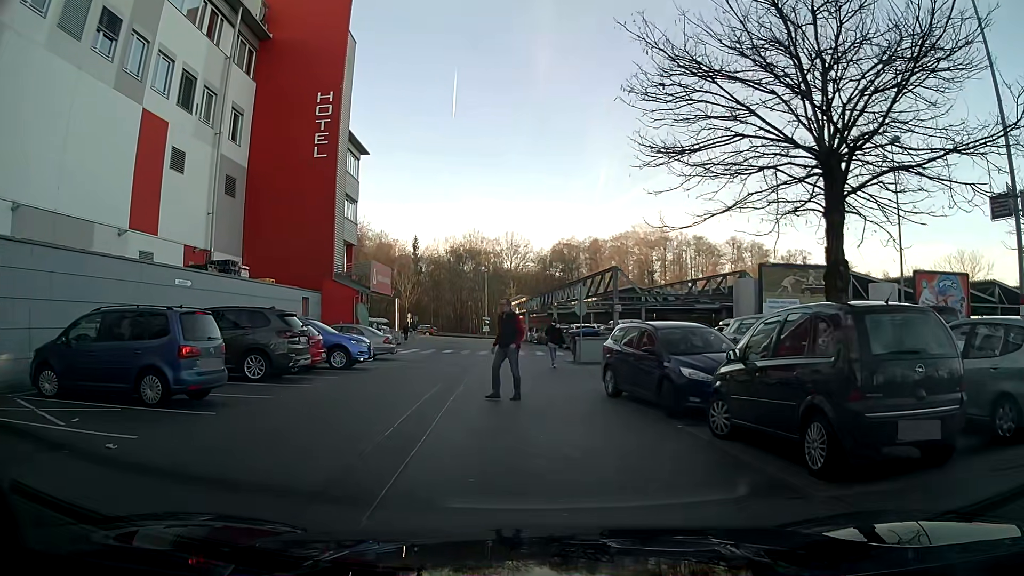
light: Day
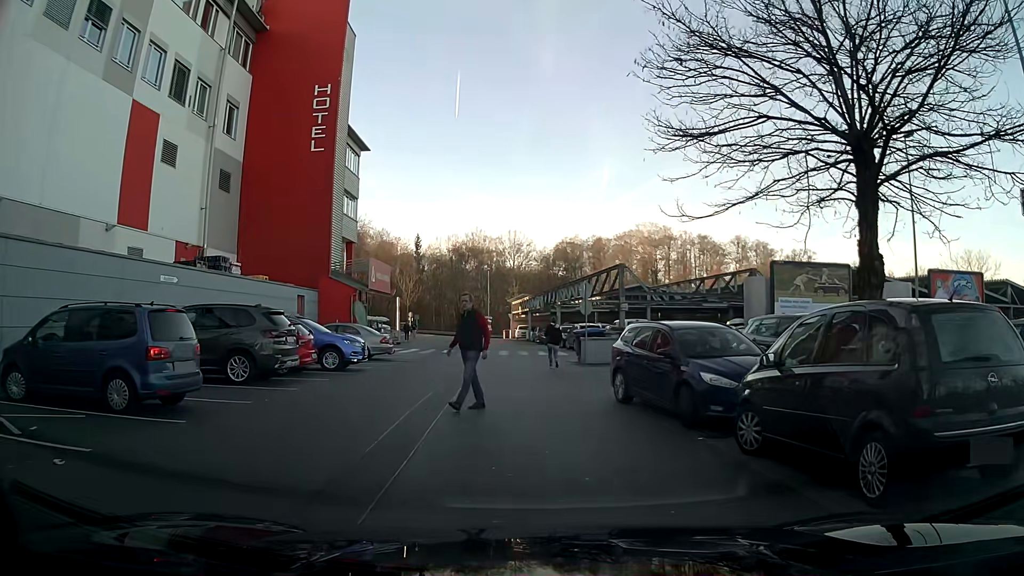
(0.0, +1.1) m; 0°
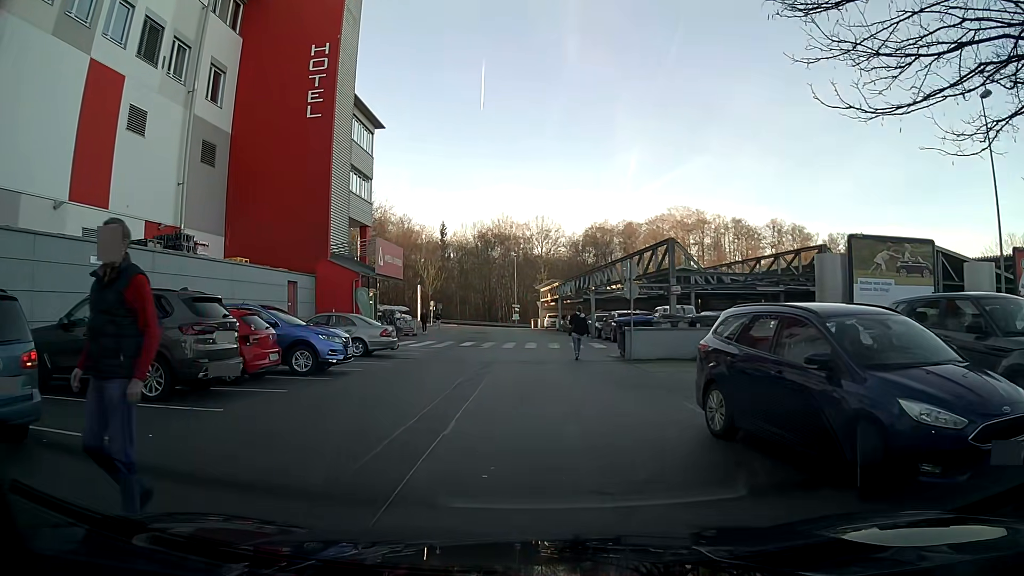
(0.0, +4.8) m; -1°
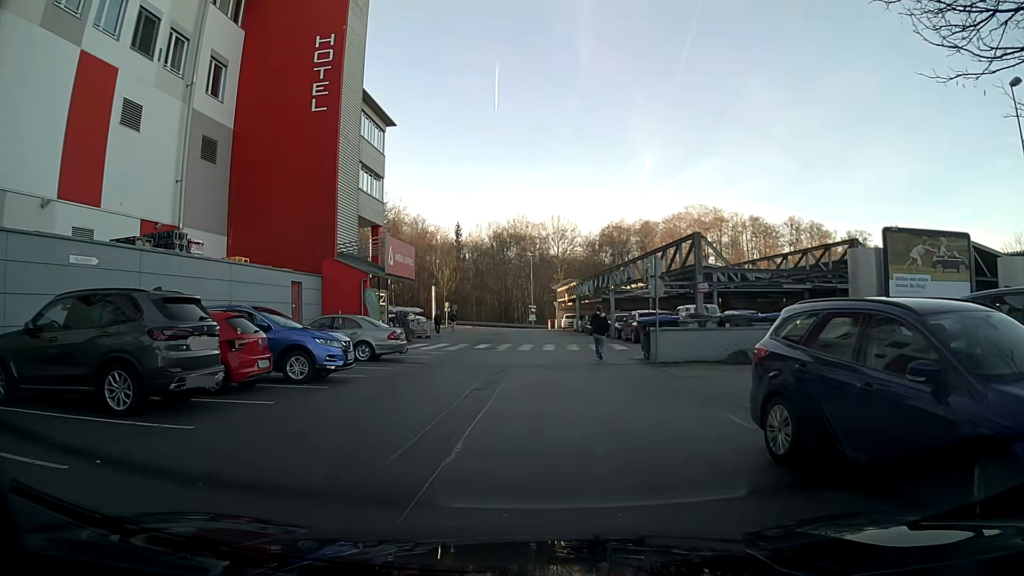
(0.0, +1.4) m; -1°
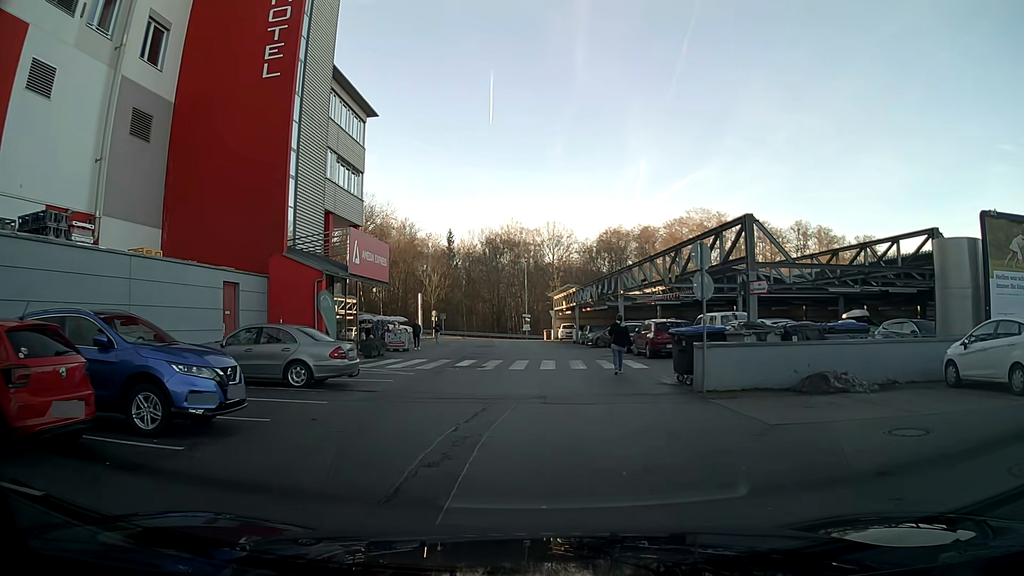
(-0.1, +5.7) m; +1°
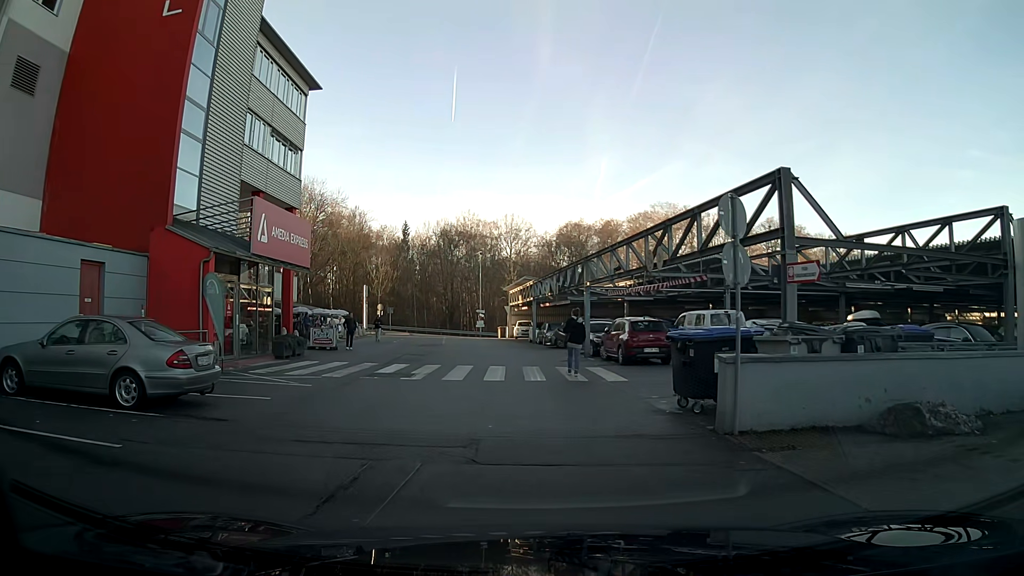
(+0.1, +5.3) m; +2°
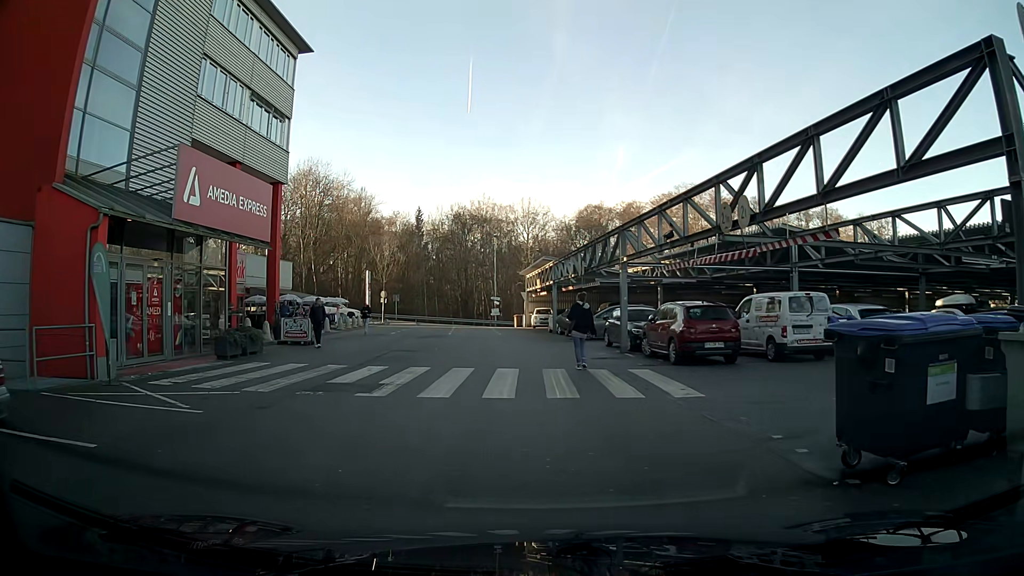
(-0.1, +5.8) m; -1°
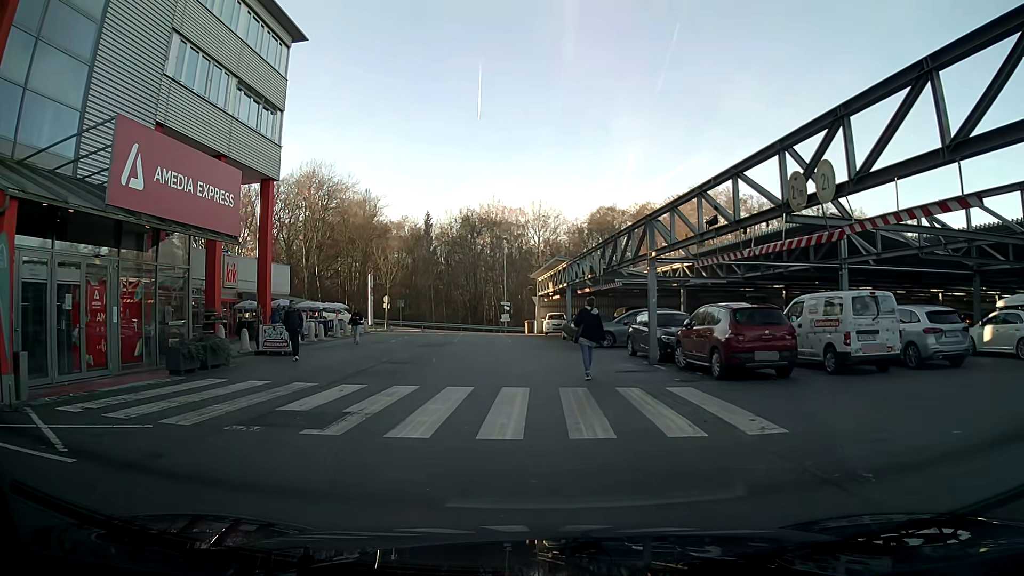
(0.0, +3.2) m; 0°
(-1, +10) (-1, +20) (-2, +30) (-3, +40) (-4, +50) (-5, +60) (-13, +65) (-23, +64) (-33, +64) (-43, +63) m
